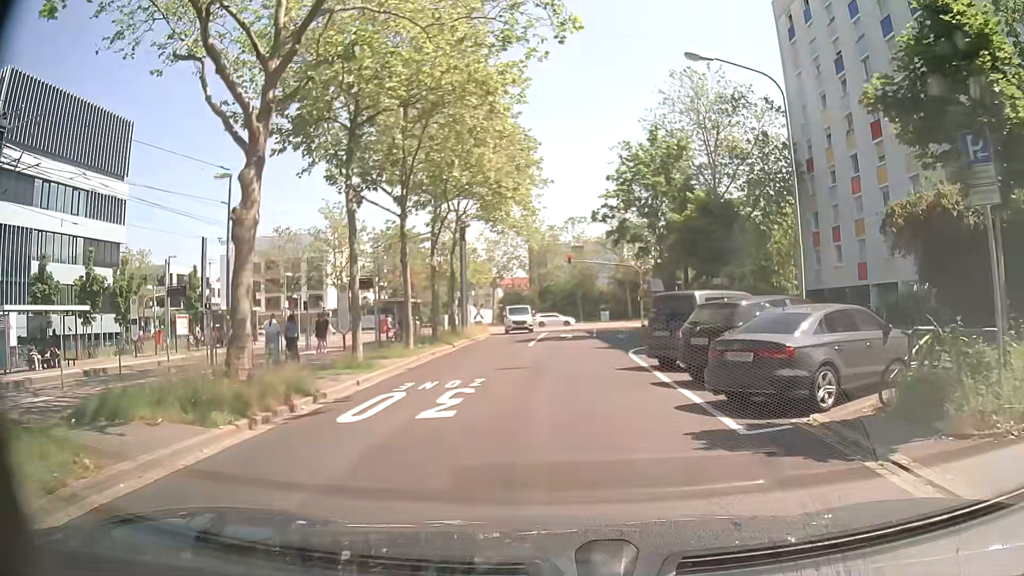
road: tertiary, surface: asphalt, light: Day
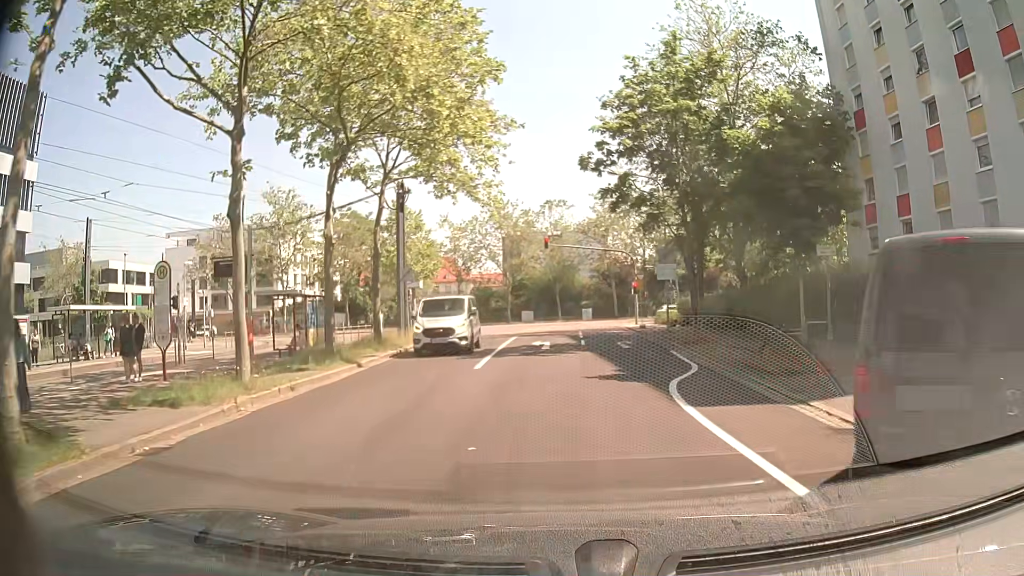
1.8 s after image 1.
(+0.7, +12.2) m; +4°
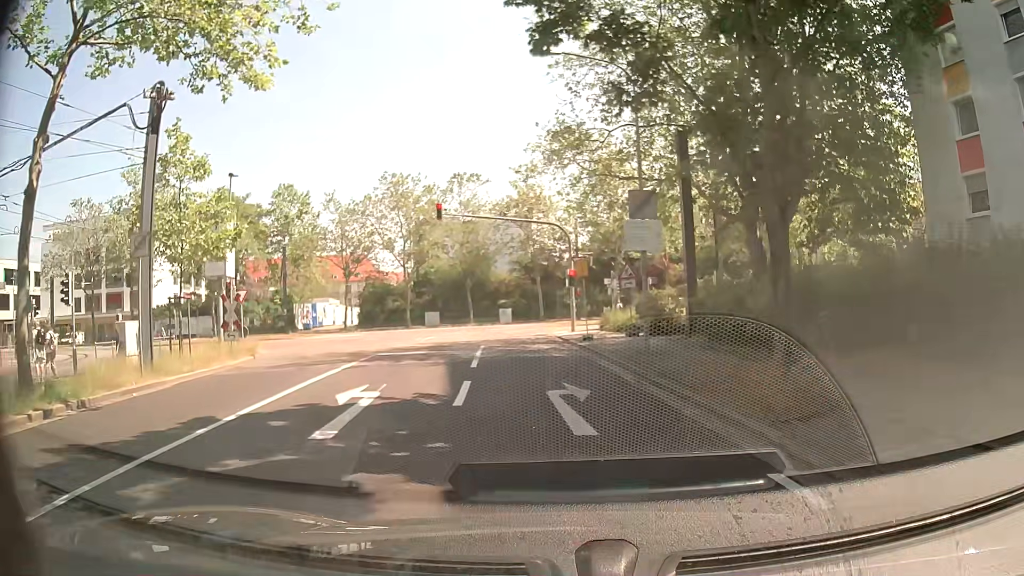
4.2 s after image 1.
(+1.3, +16.1) m; +6°
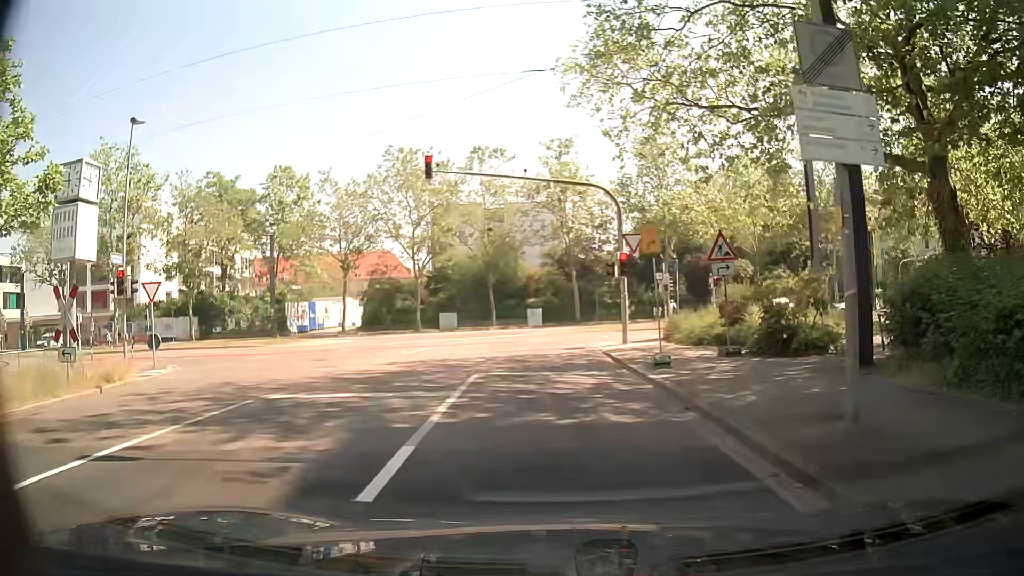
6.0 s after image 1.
(-0.2, +10.5) m; -4°
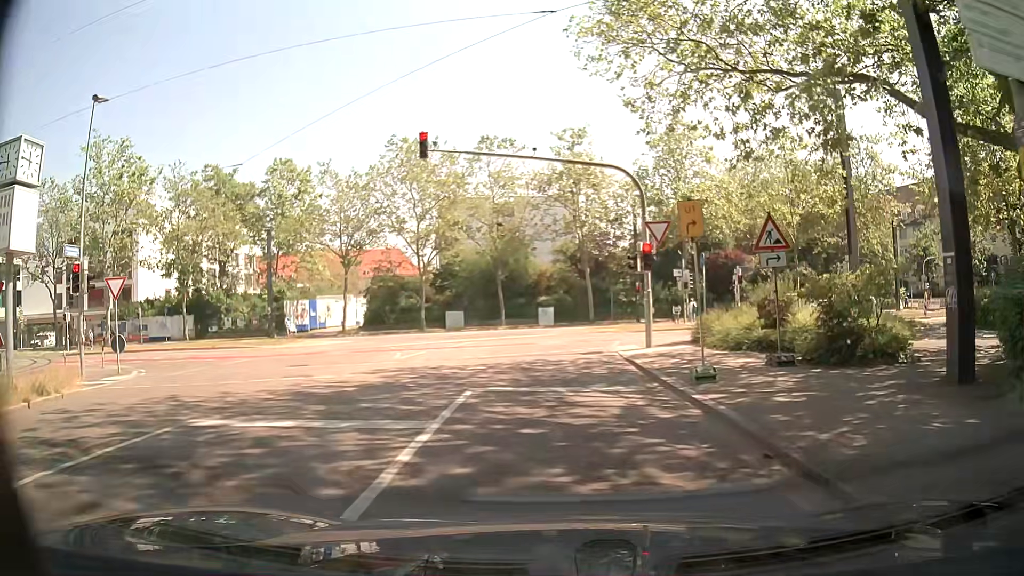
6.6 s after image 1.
(0.0, +2.8) m; 0°
